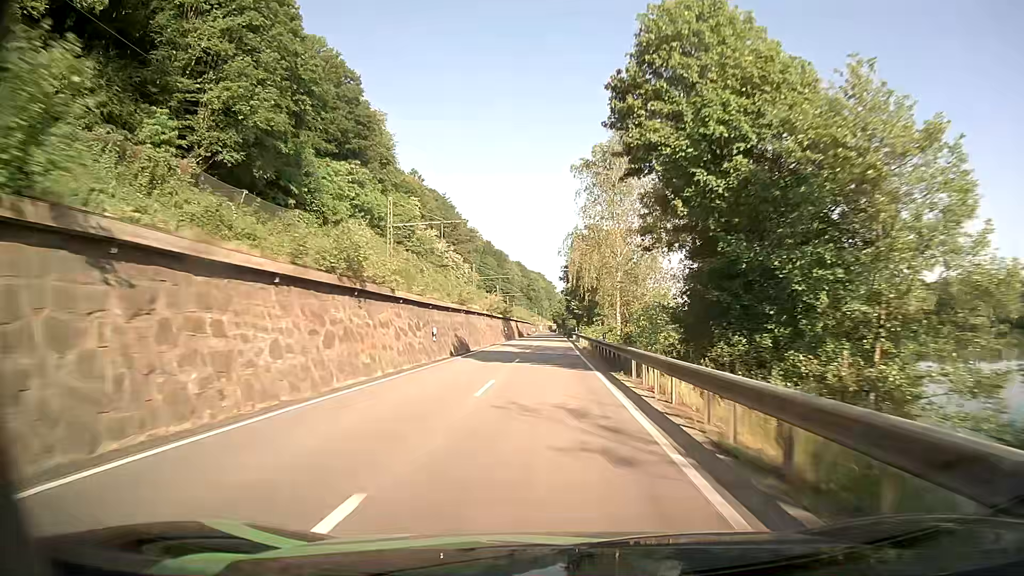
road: primary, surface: asphalt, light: Day
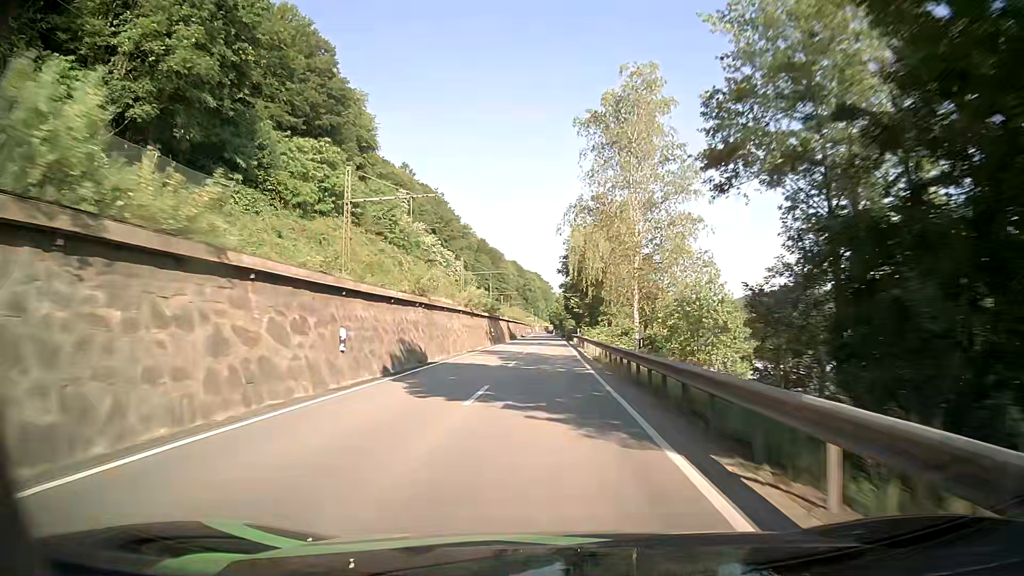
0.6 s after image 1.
(0.0, +13.2) m; 0°
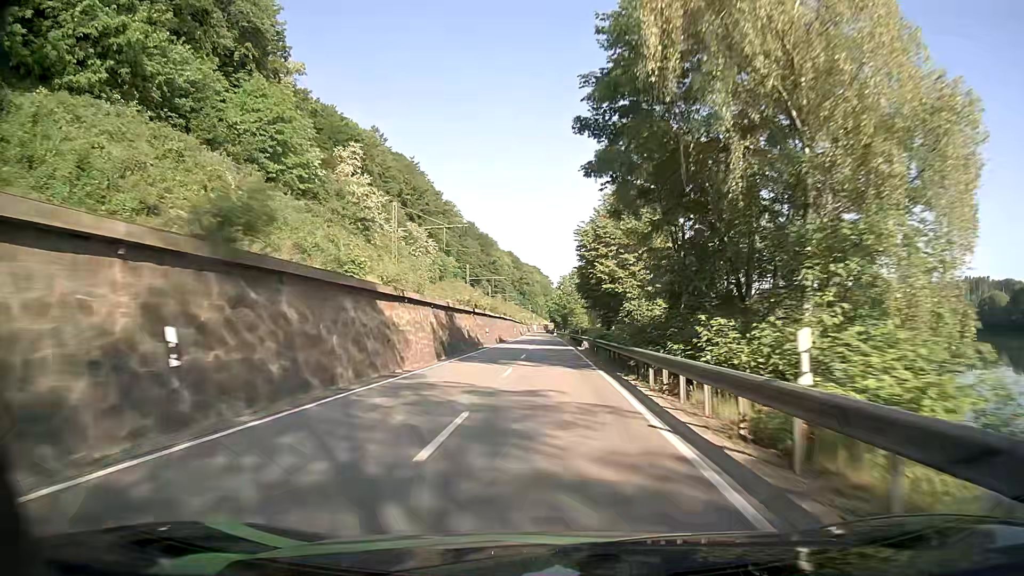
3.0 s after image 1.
(+0.1, +53.0) m; 0°
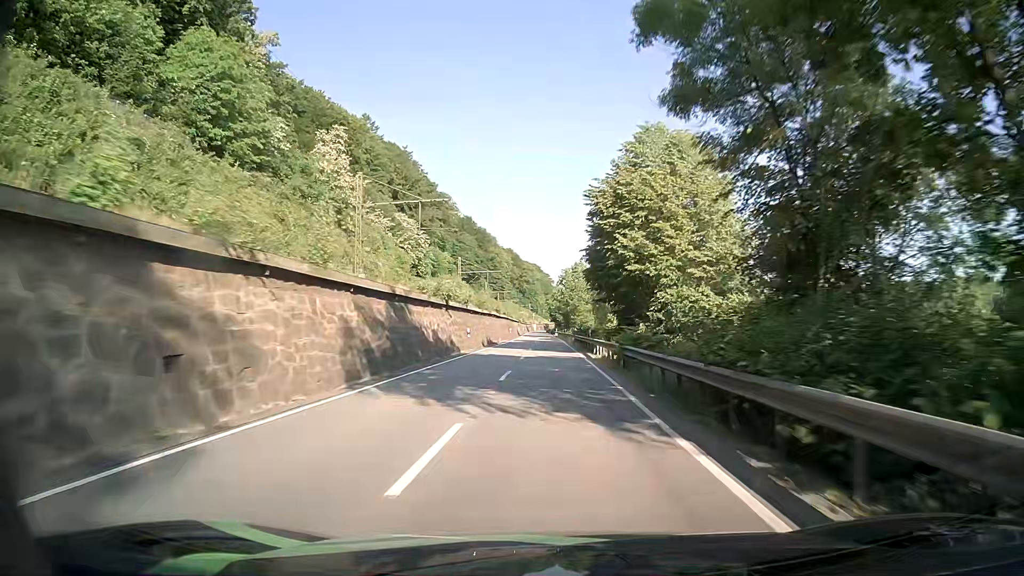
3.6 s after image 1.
(0.0, +13.3) m; 0°
(0, +10) (0, +20) (0, +30) (0, +40) (0, +50) (0, +60) (0, +70) (0, +80) (0, +90) (0, +100) m
